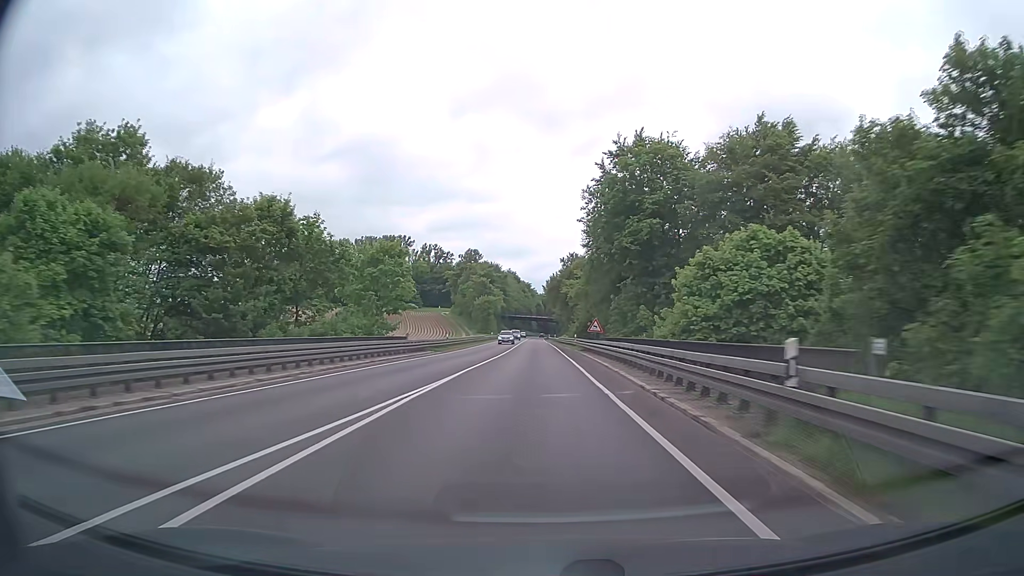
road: trunk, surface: asphalt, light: Day
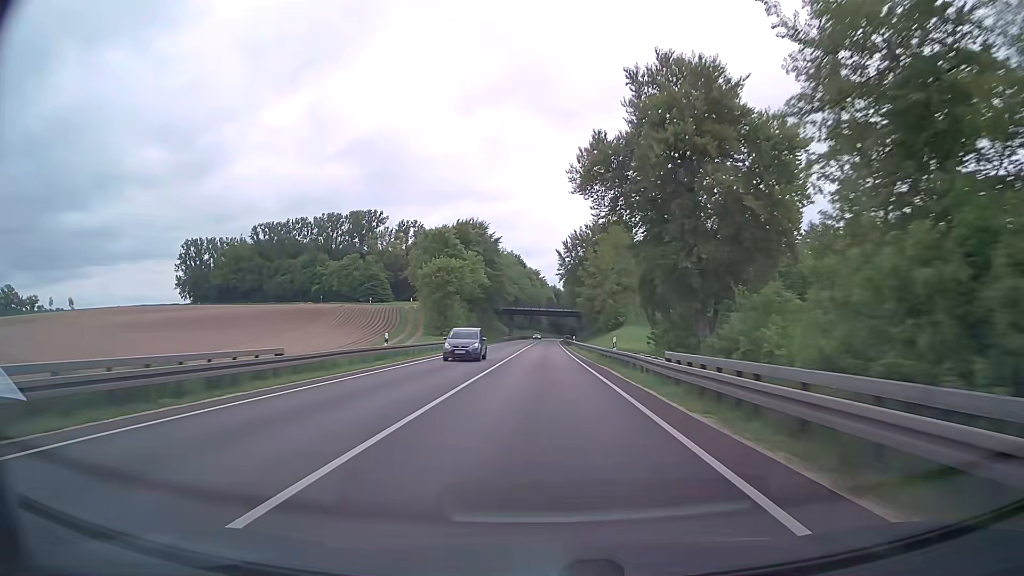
(-0.5, +79.0) m; -1°
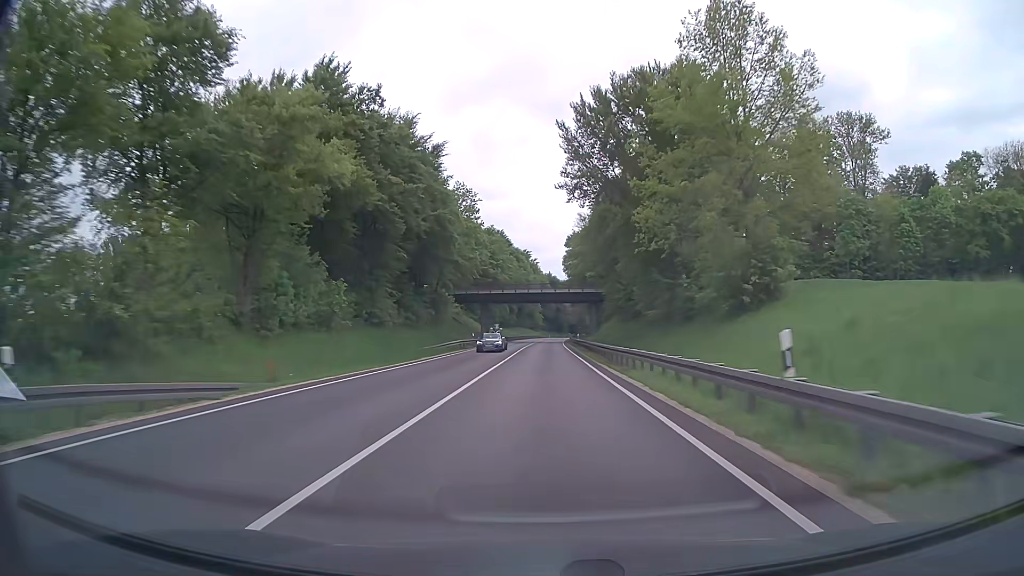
(0.0, +63.2) m; 0°
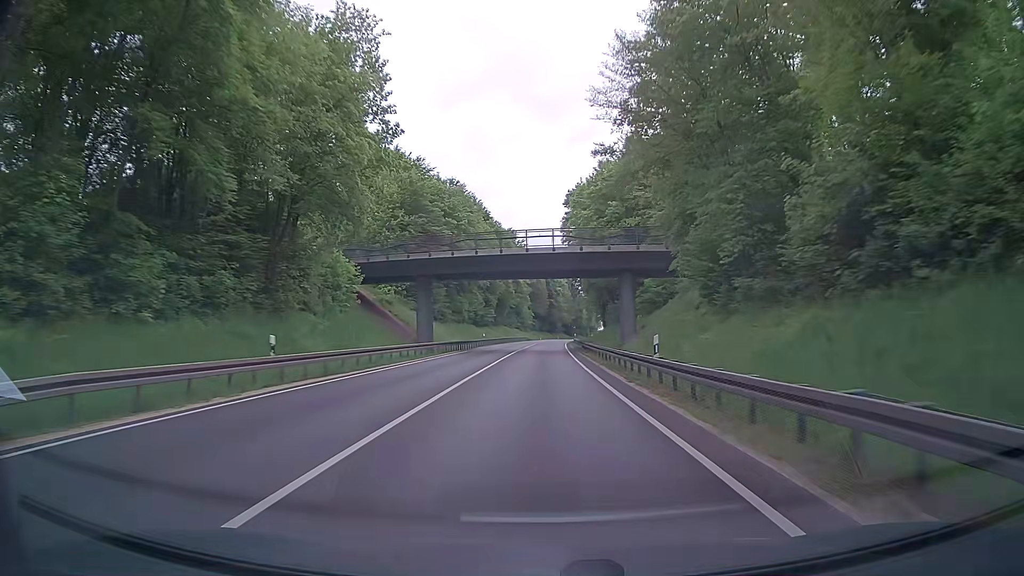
(+0.2, +47.4) m; +1°
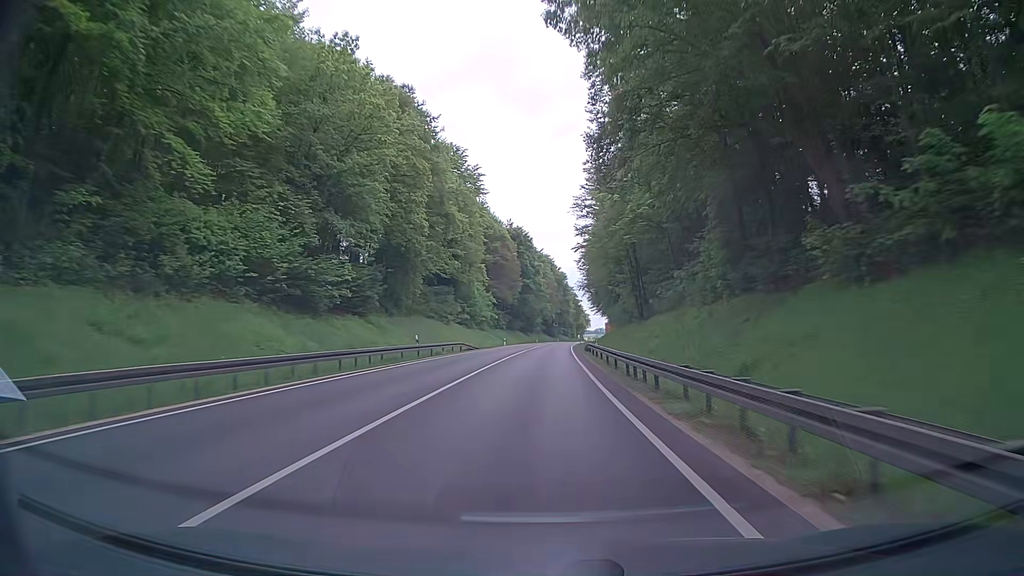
(+0.8, +78.9) m; +2°
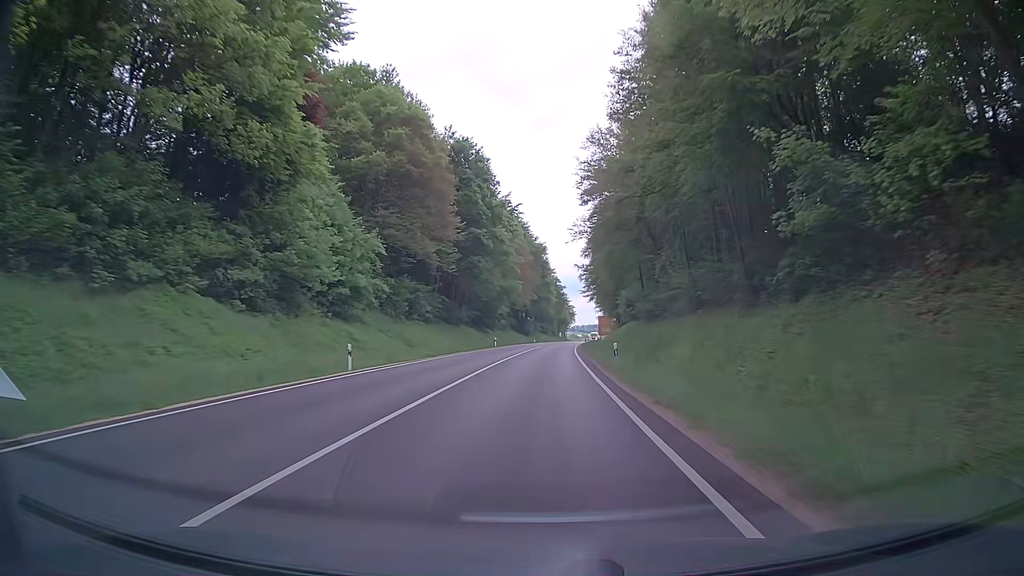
(+1.5, +63.2) m; +2°
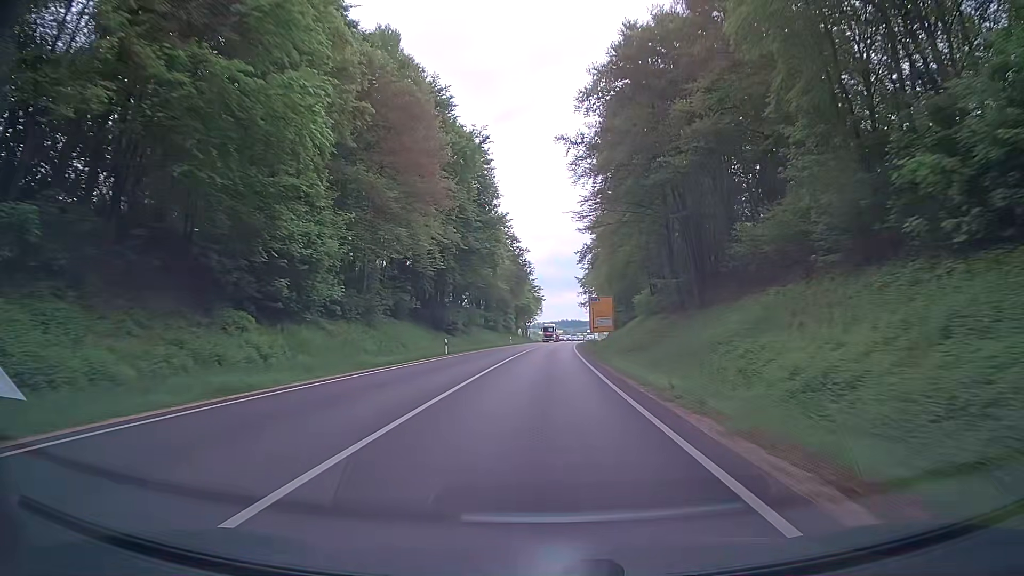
(+2.3, +79.3) m; +4°
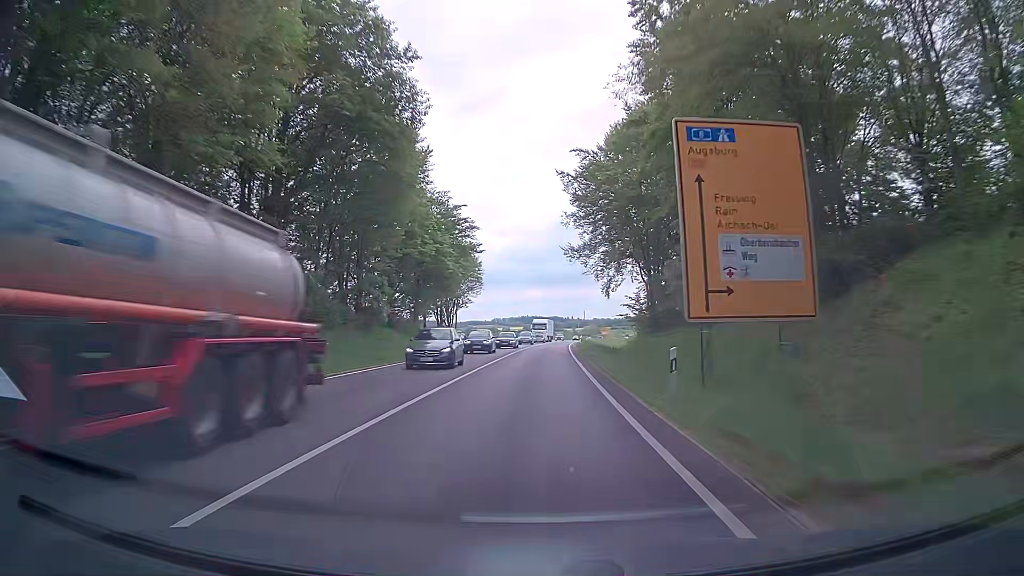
(+1.8, +79.3) m; +3°
(0, +10) (0, +20) (0, +30) (+1, +40) (+1, +50) (+1, +60) (+2, +70) (+2, +80) (+3, +90) (+3, +100) m
